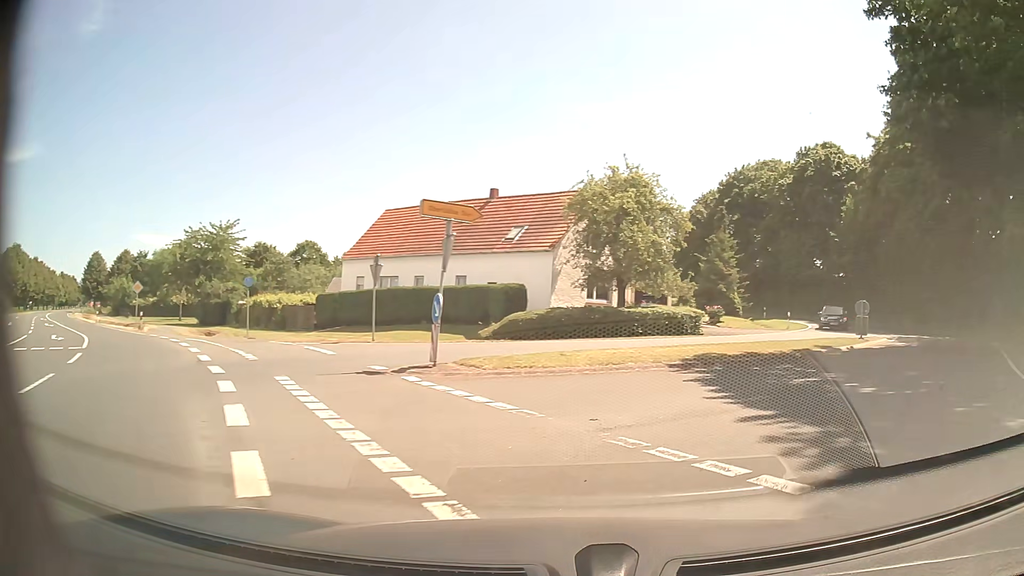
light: Day
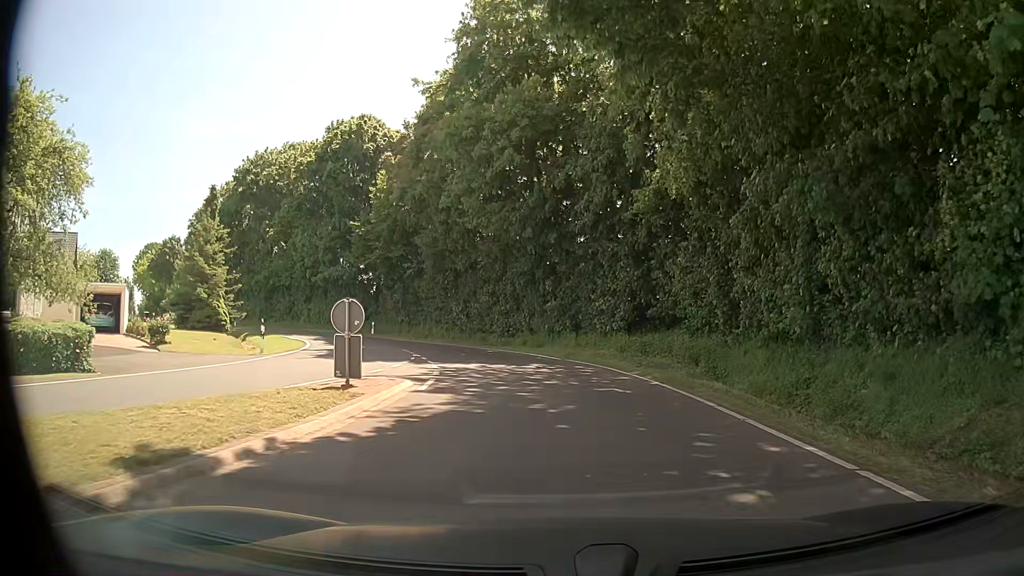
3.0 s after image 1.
(+6.7, +14.2) m; +39°
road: tertiary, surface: asphalt
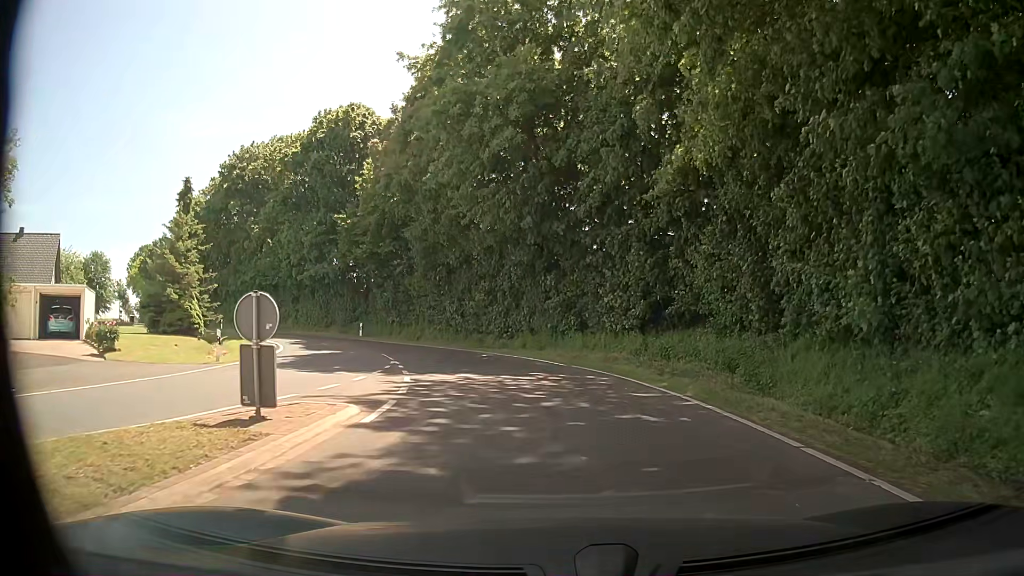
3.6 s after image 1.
(0.0, +3.9) m; 0°
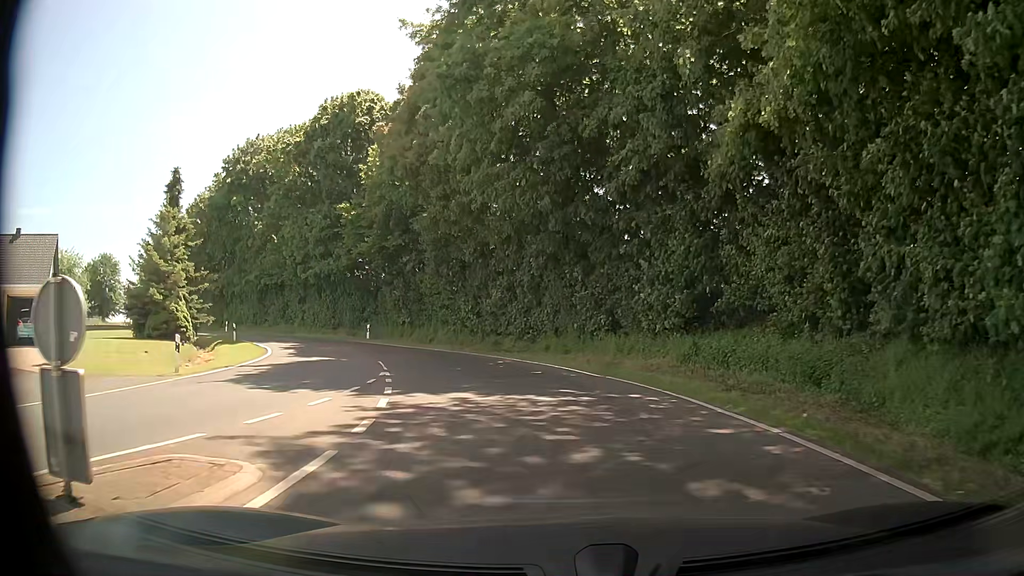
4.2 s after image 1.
(-0.1, +4.2) m; -3°
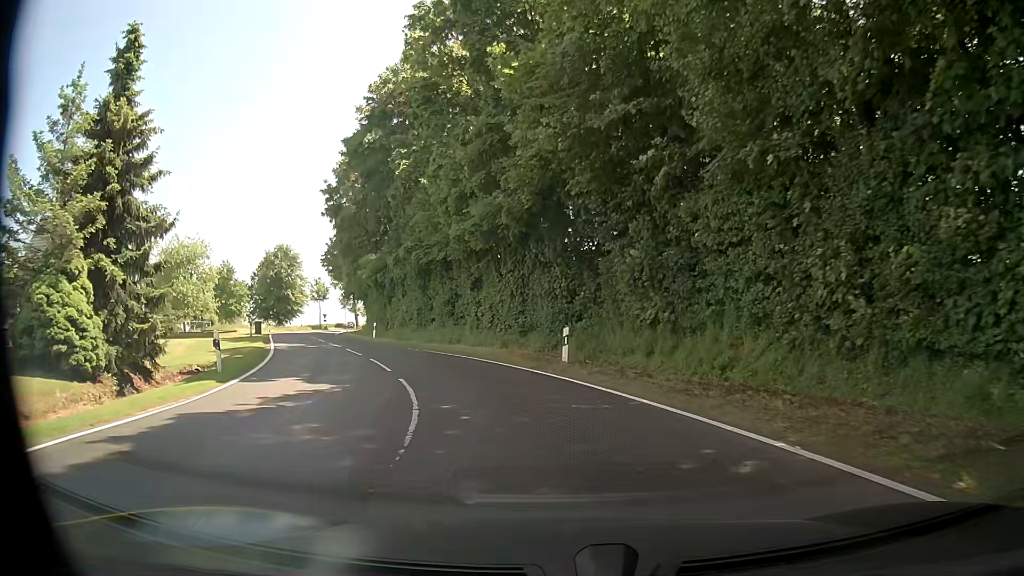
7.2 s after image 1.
(-4.3, +24.3) m; -22°
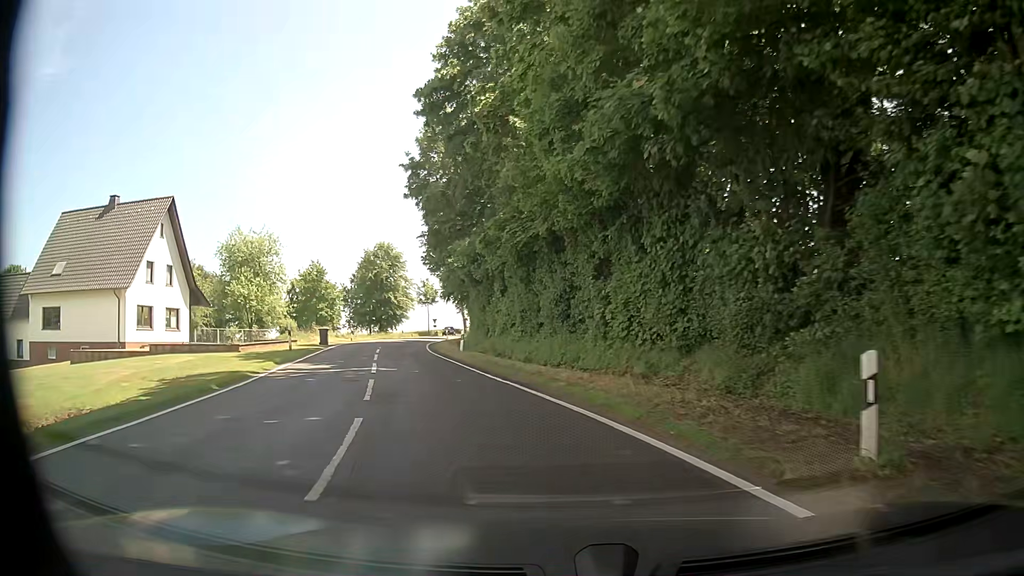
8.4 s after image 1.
(-0.9, +11.6) m; -11°
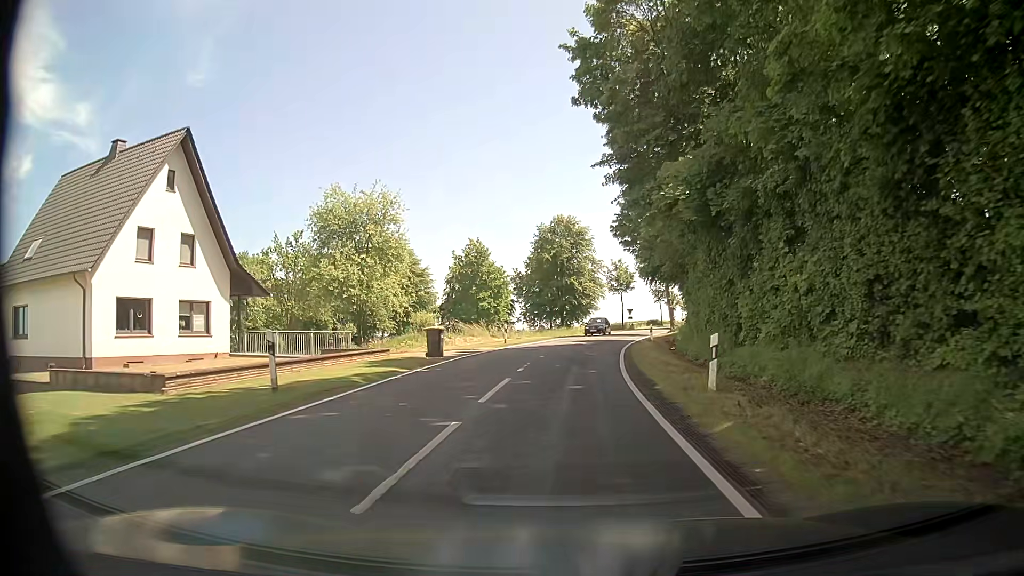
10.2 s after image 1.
(-3.0, +18.6) m; -17°
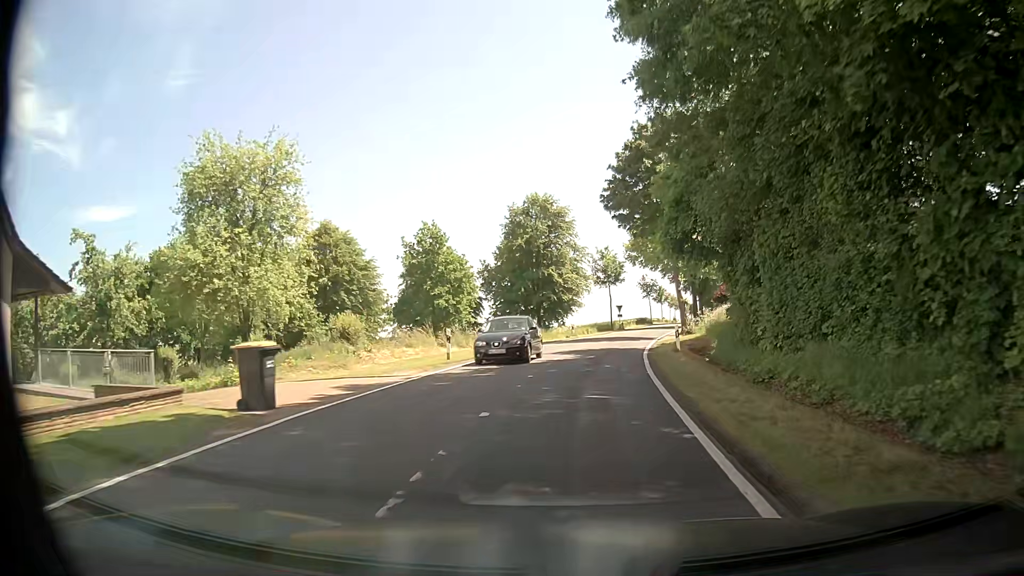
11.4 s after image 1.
(+0.1, +13.7) m; +2°
(0, +10) (+1, +20) (+2, +30) (+4, +40) (+6, +50) (+8, +59) (+10, +69) (+13, +79) (+15, +89) (+17, +98) m
